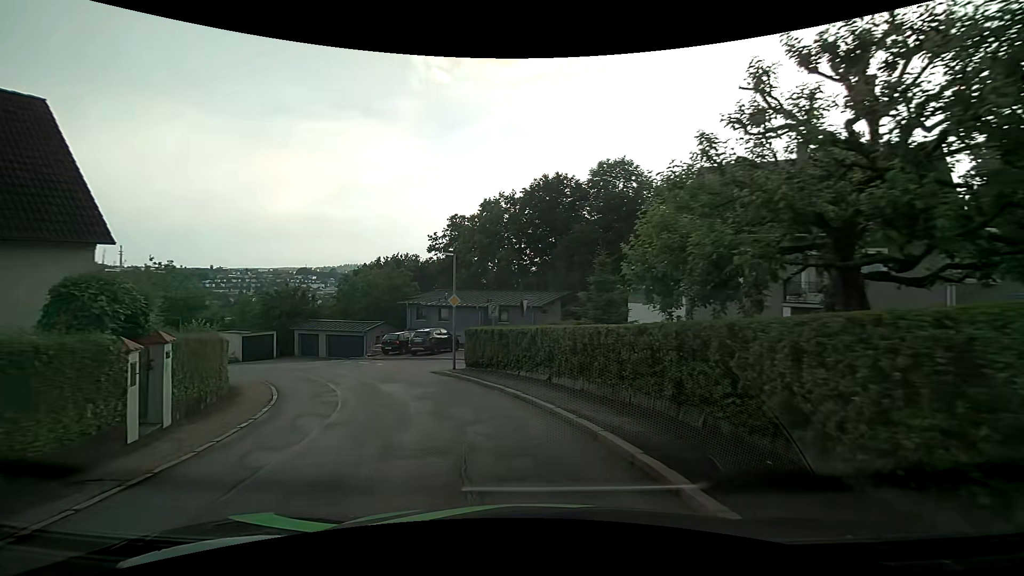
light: Day
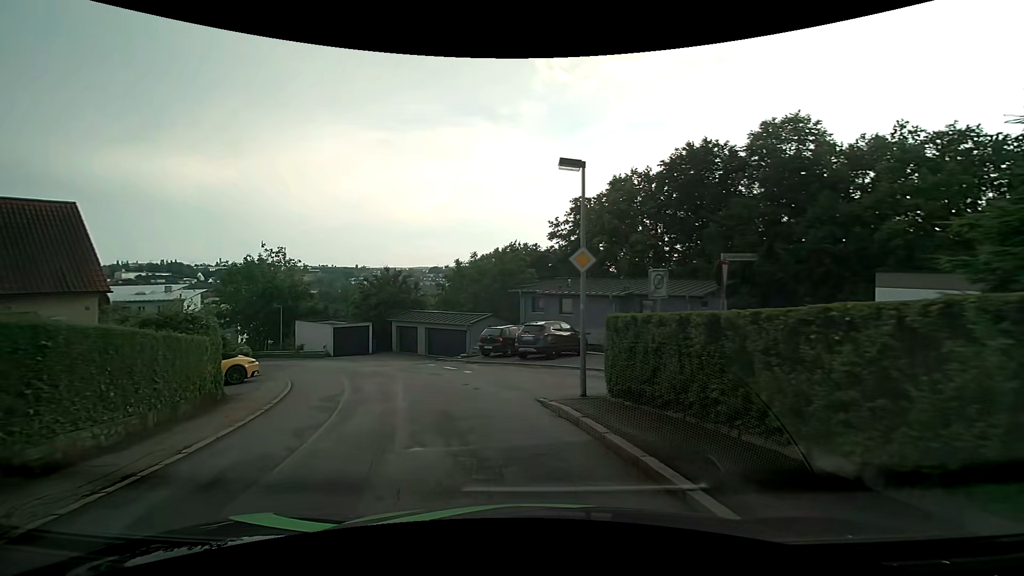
(-1.1, +10.1) m; -13°
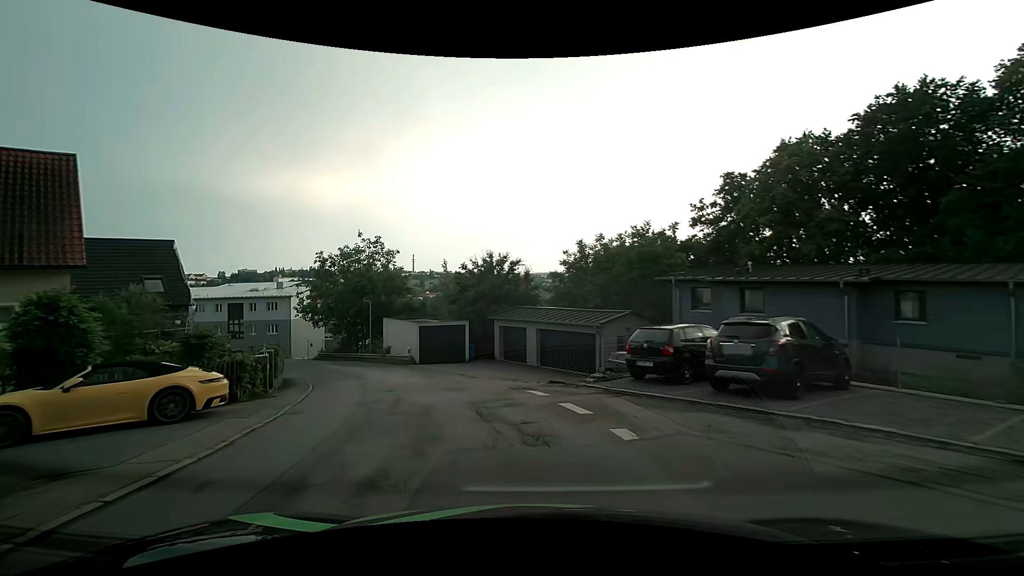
(-1.5, +10.6) m; -14°
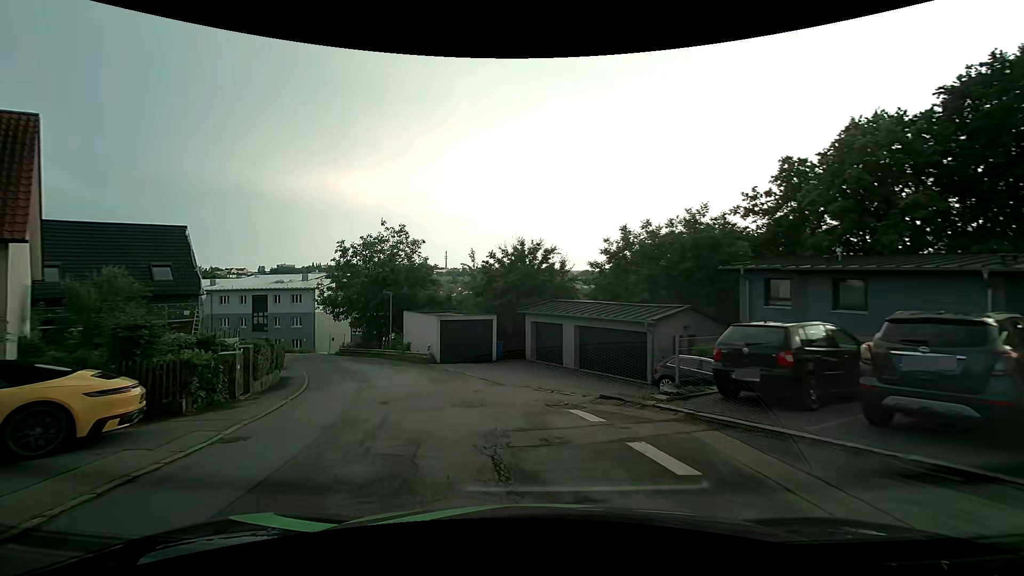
(-0.1, +3.8) m; -4°
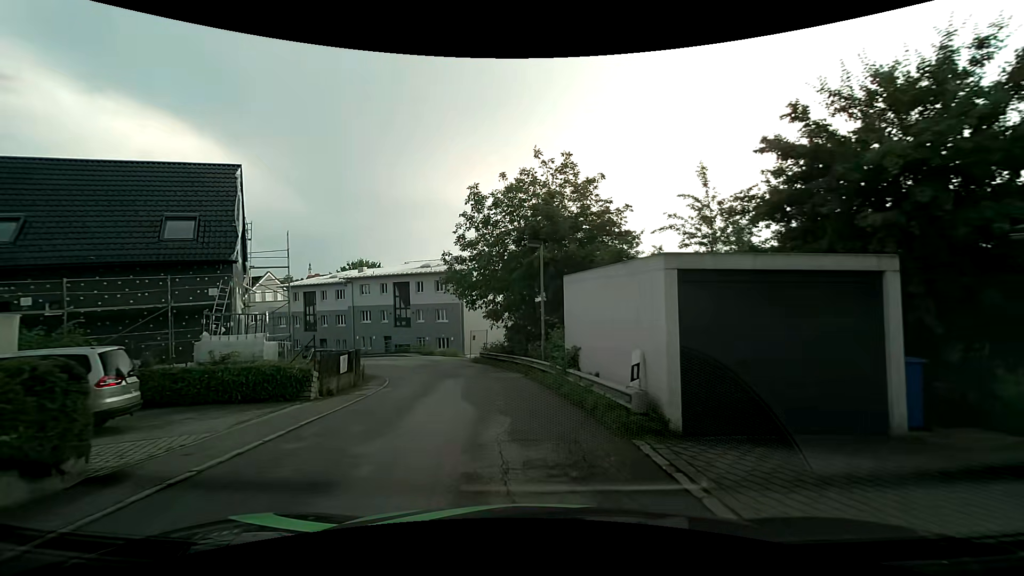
(-3.3, +18.7) m; -21°
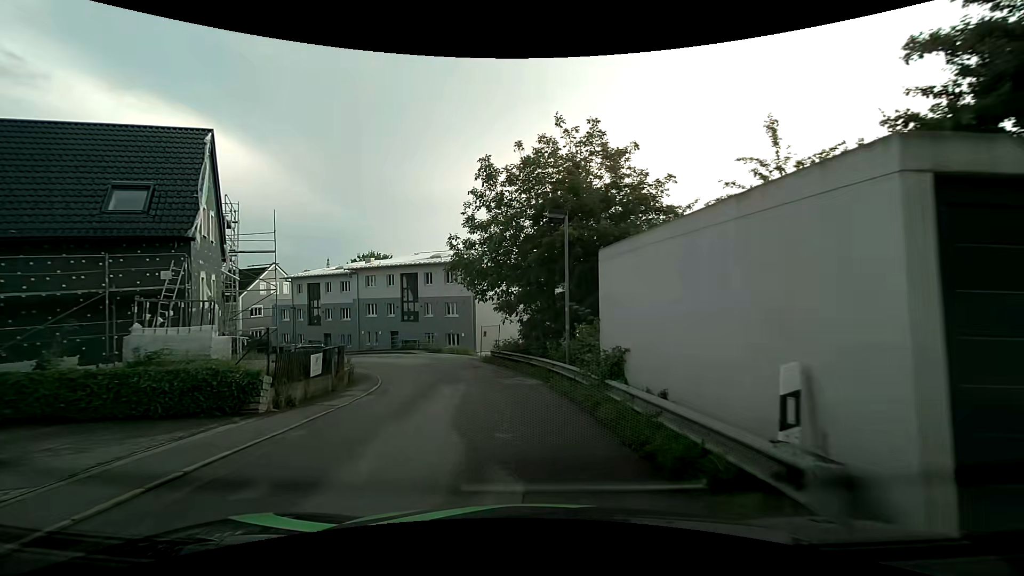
(0.0, +3.9) m; -2°
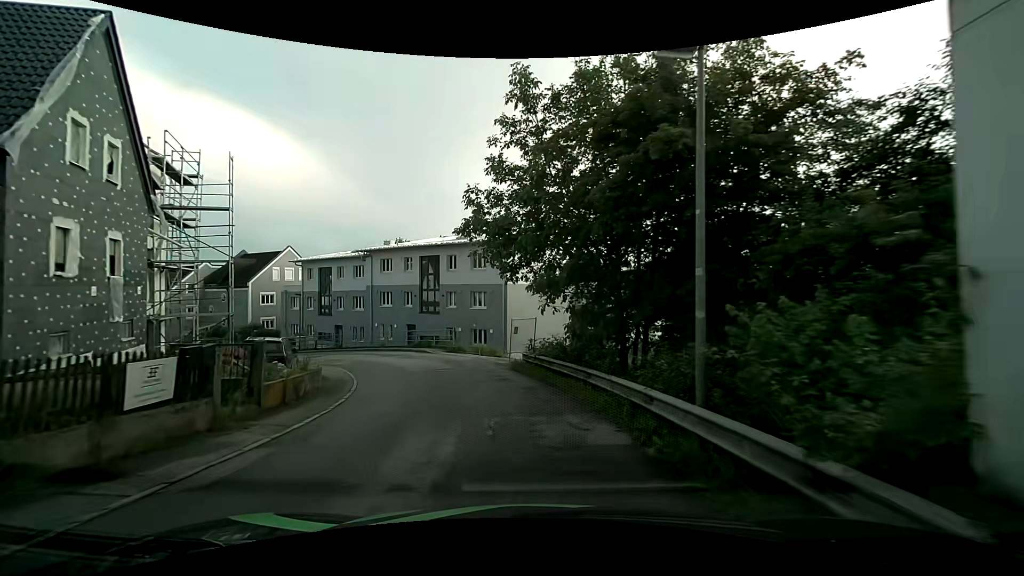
(-0.3, +8.1) m; -4°
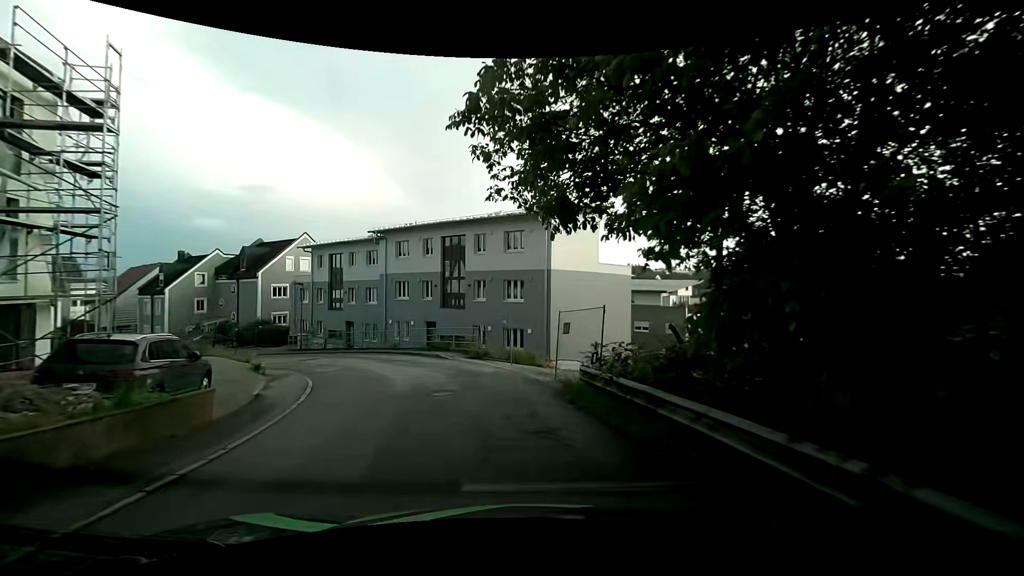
(-0.3, +8.2) m; -4°
(-1, +10) (-4, +20) (-9, +28) (-17, +34) (-26, +38) (-36, +41) (-45, +45) (-54, +50) (-62, +56) (-67, +64) m
